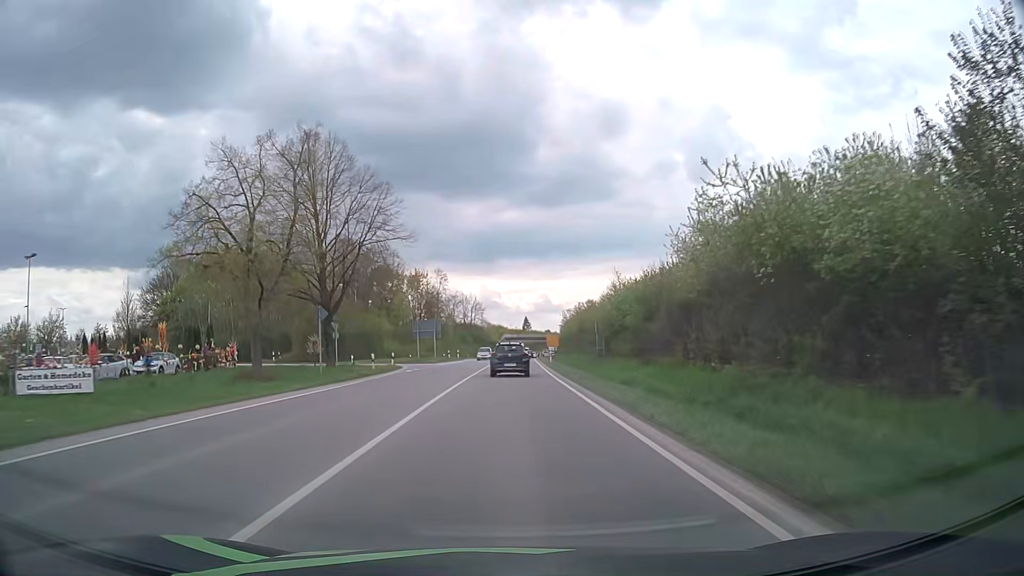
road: primary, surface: asphalt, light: Day
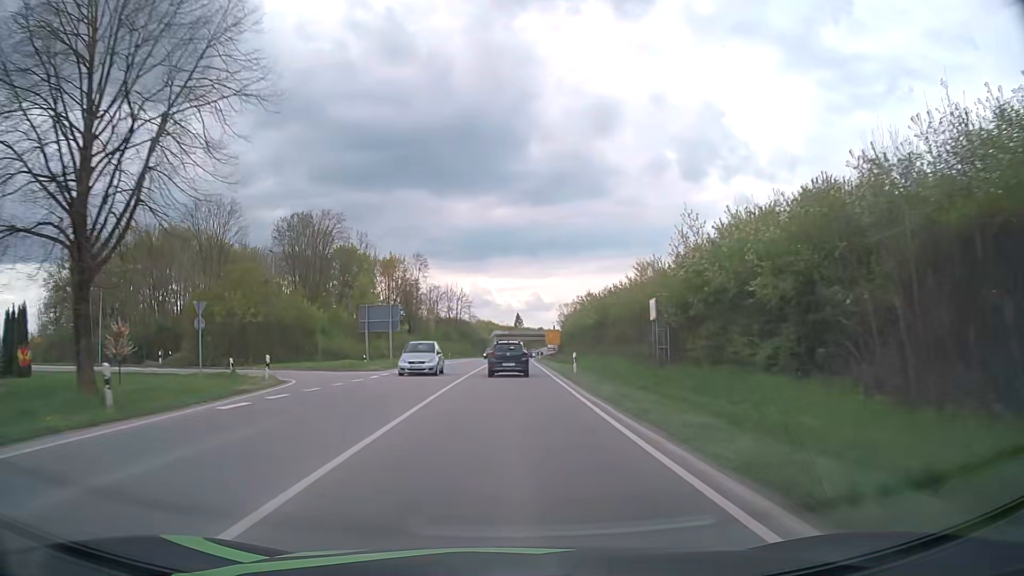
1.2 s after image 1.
(+0.3, +23.9) m; +1°
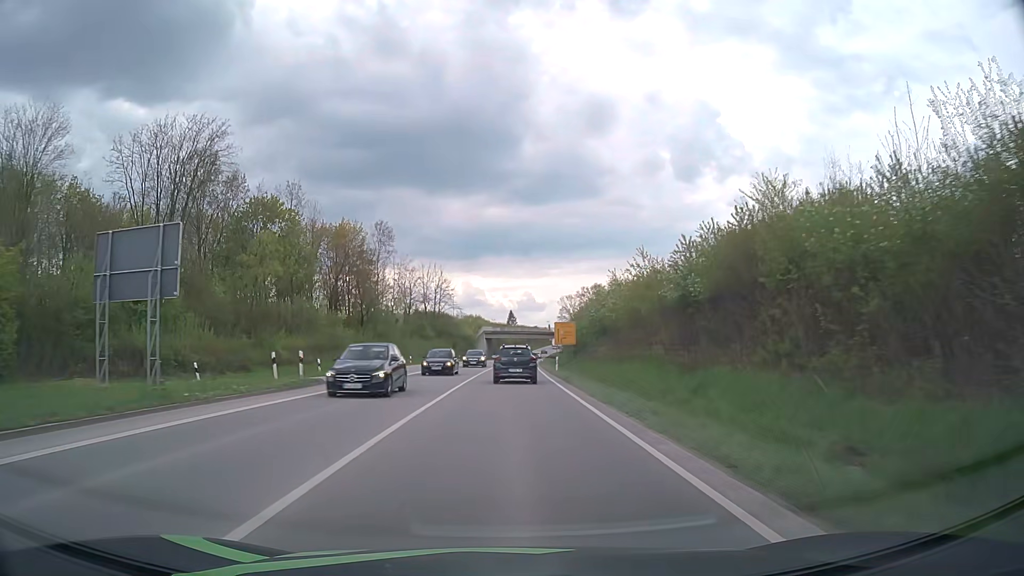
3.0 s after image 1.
(+0.1, +35.5) m; 0°
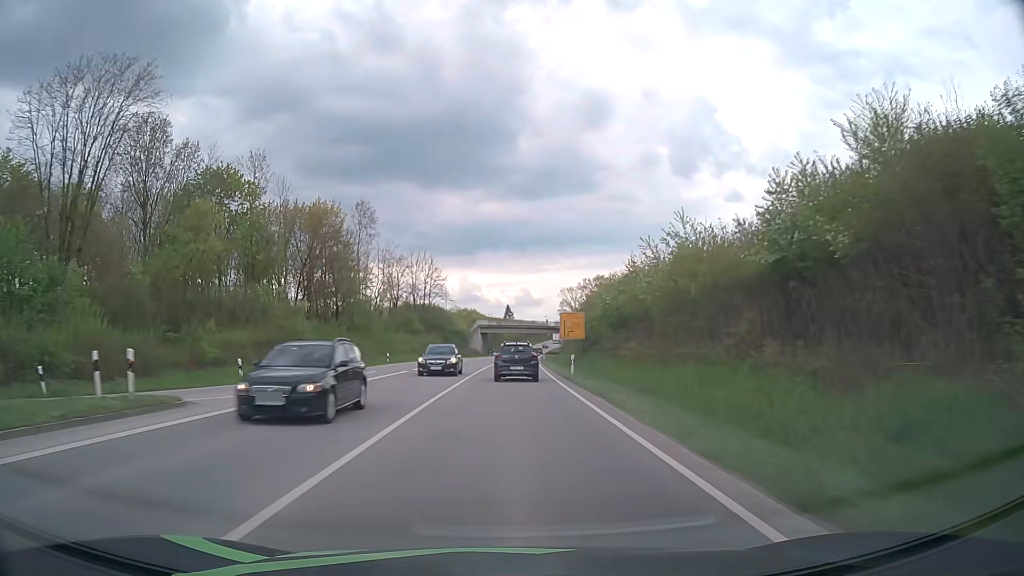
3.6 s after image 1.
(+0.1, +11.7) m; 0°
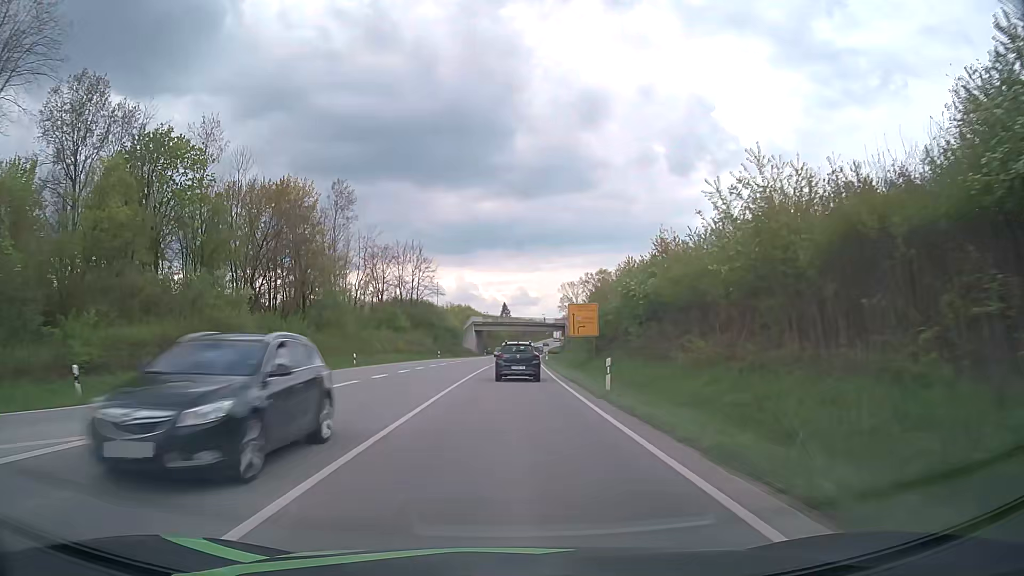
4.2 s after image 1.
(0.0, +11.7) m; 0°
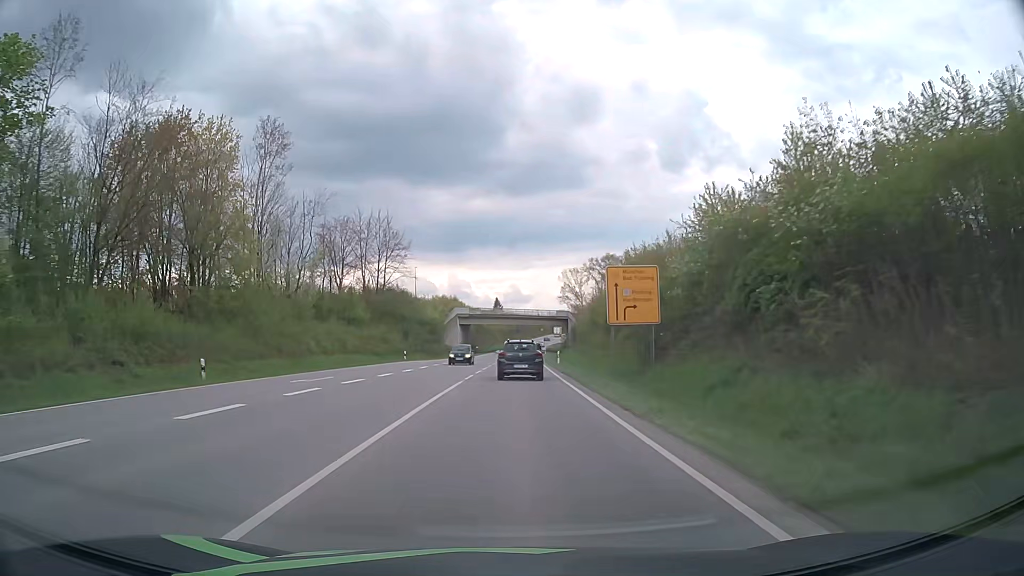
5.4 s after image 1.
(+0.1, +23.2) m; +1°
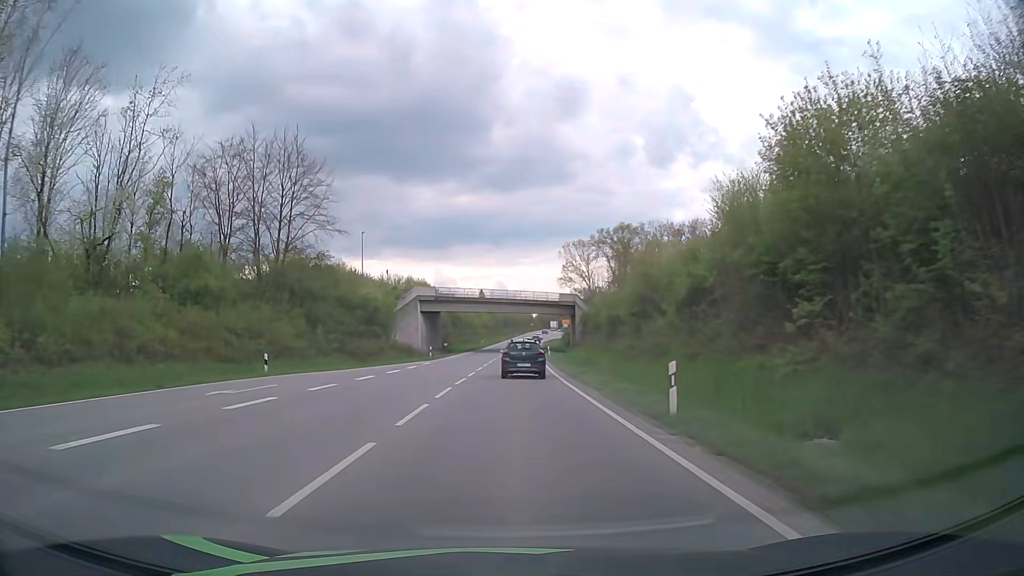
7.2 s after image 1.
(+0.3, +33.7) m; +1°
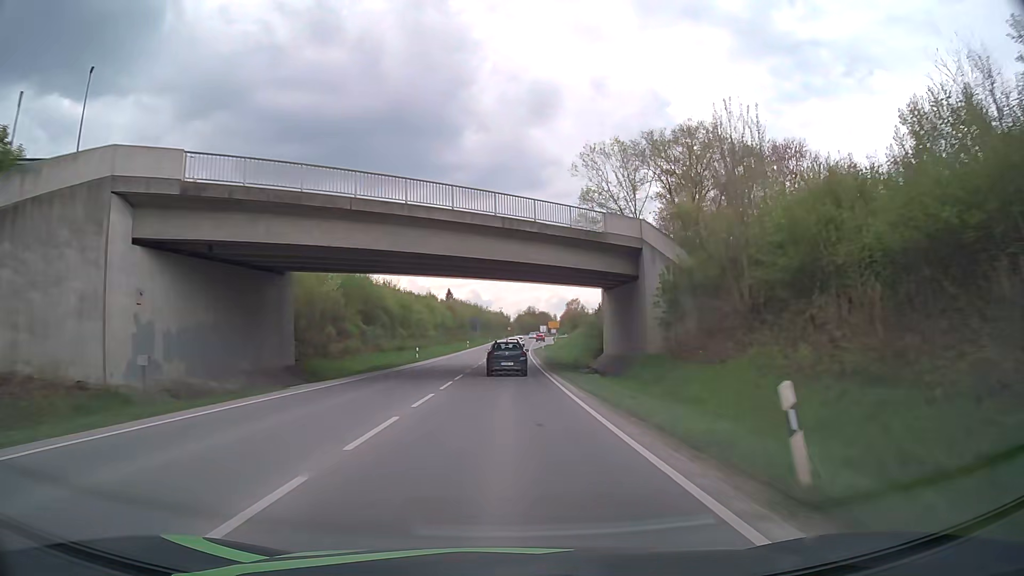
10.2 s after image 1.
(+1.1, +55.8) m; +2°
(0, +10) (0, +20) (0, +30) (0, +40) (+1, +50) (+1, +60) (+1, +70) (+1, +80) (+2, +90) (+2, +100) m
